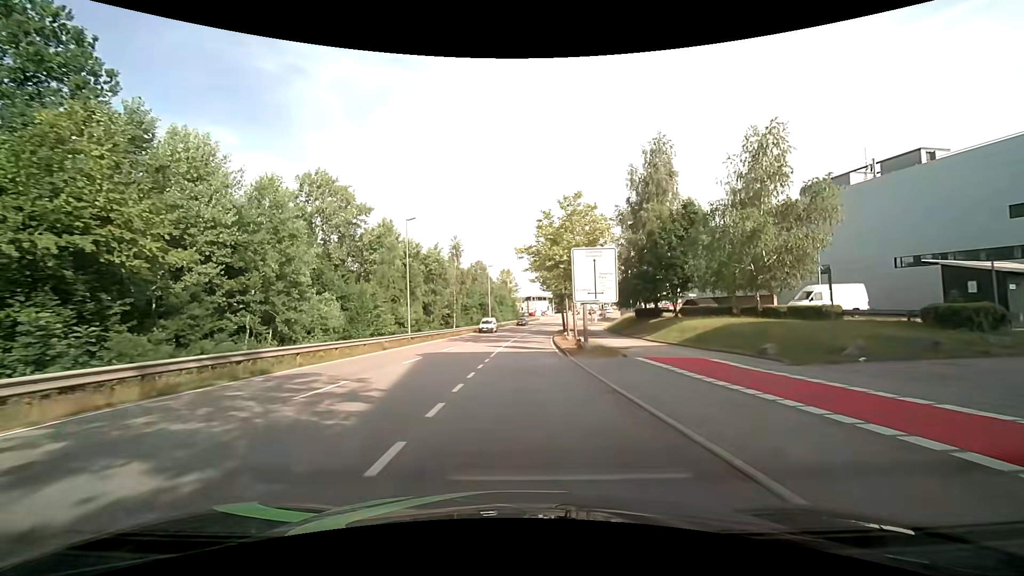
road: secondary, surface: asphalt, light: Day
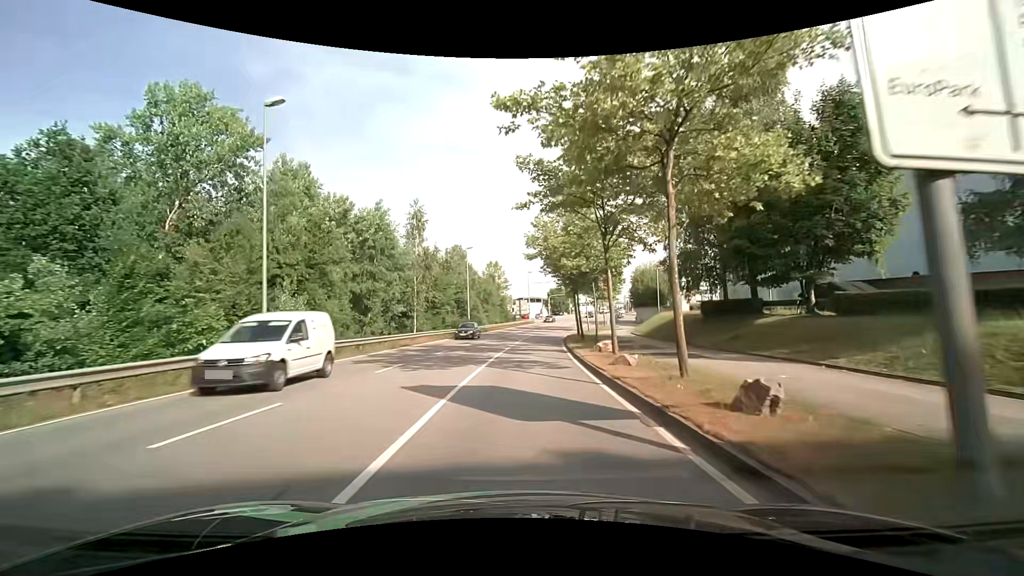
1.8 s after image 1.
(+0.1, +21.8) m; +1°
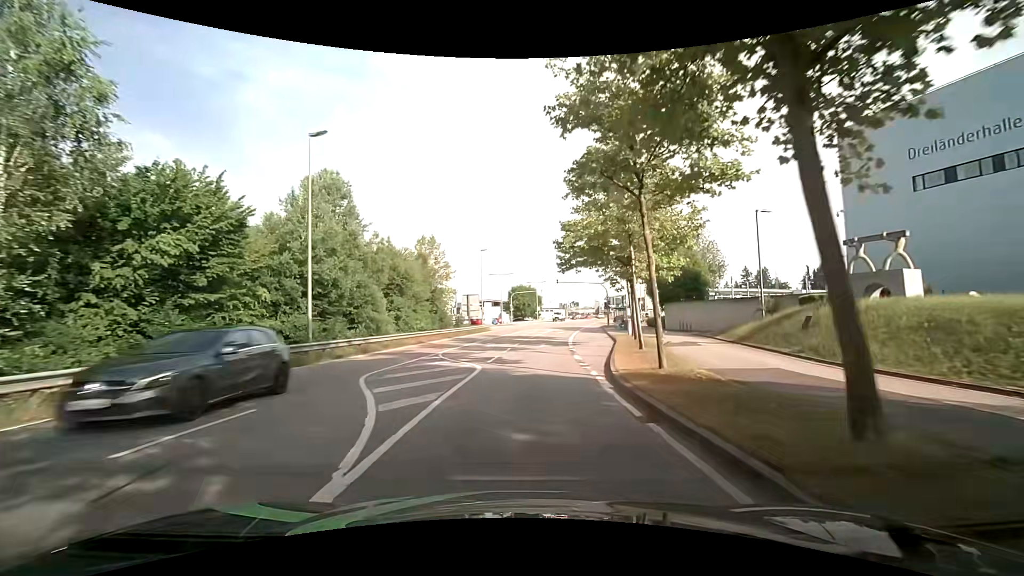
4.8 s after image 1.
(+1.0, +36.2) m; +5°
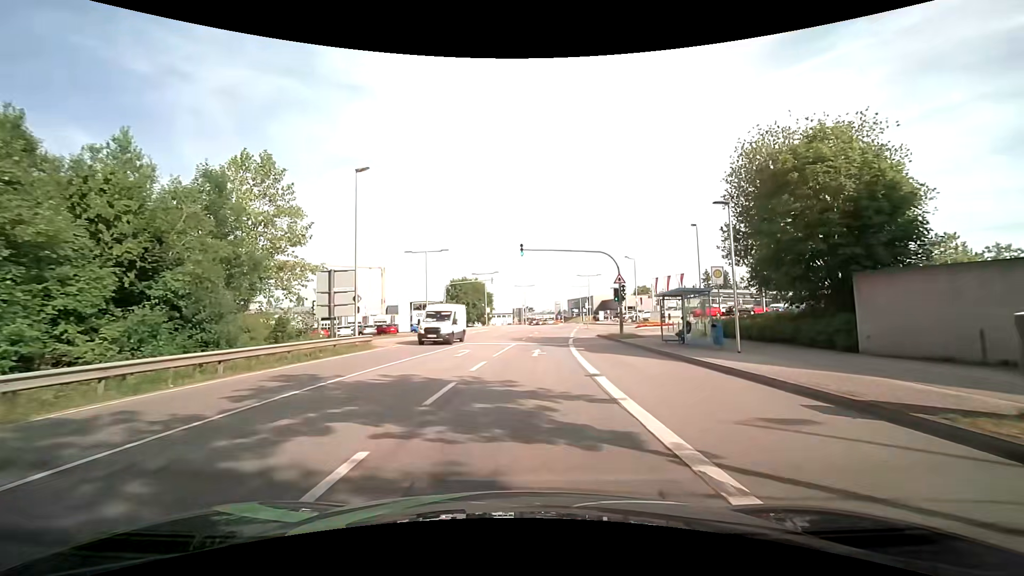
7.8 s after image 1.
(+1.4, +33.4) m; +5°
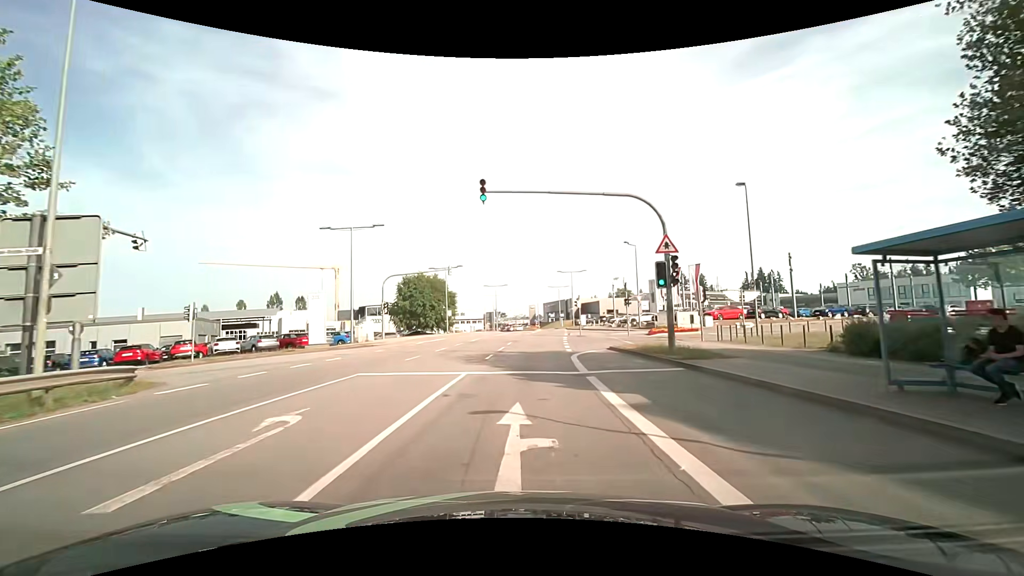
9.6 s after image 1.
(+0.5, +16.2) m; +3°
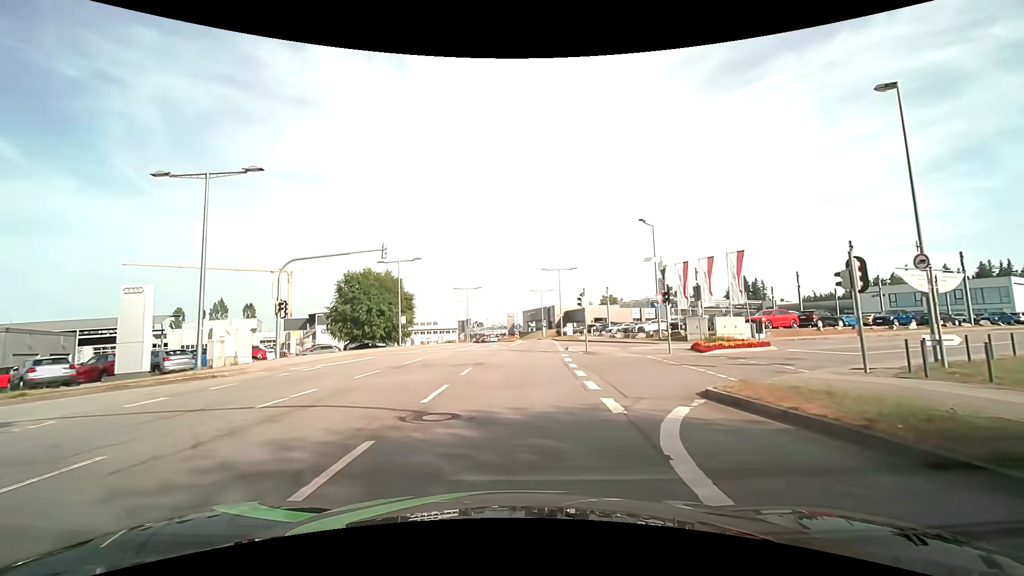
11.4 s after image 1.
(+0.3, +15.4) m; +3°
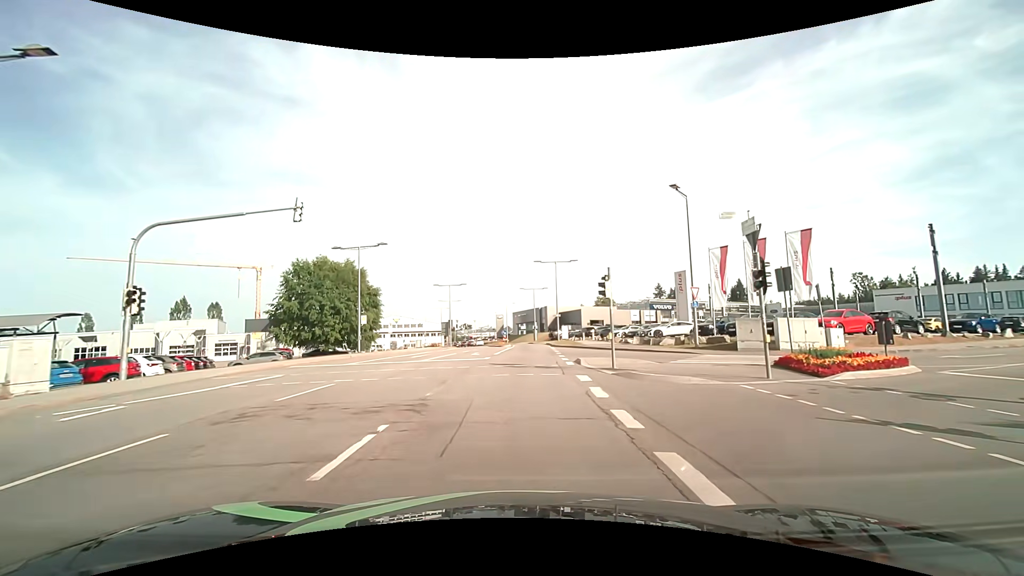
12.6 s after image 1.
(+0.1, +10.1) m; +1°
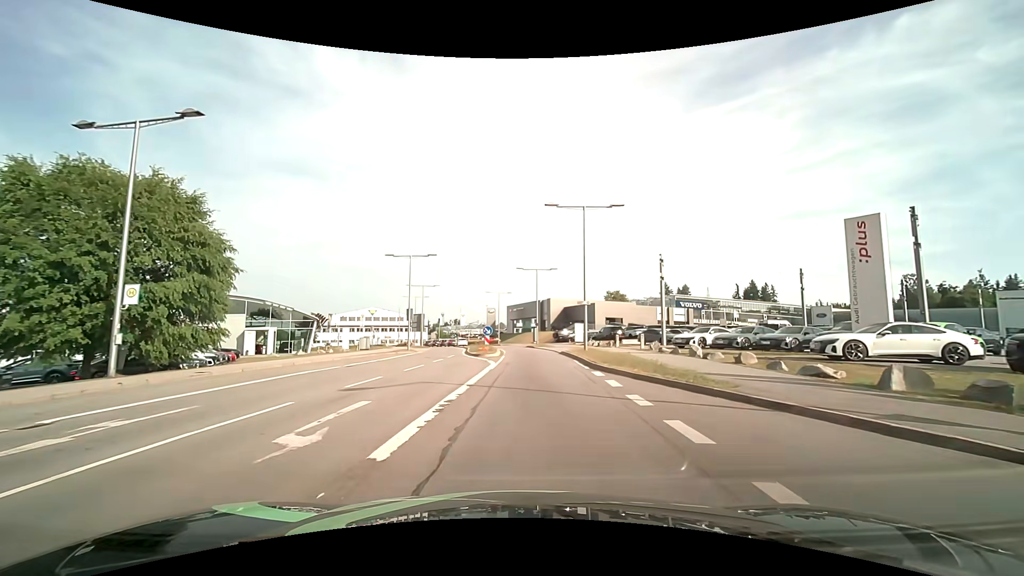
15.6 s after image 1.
(+0.2, +25.1) m; +1°
(0, +10) (0, +20) (+1, +30) (+1, +40) (0, +50) (-1, +60) (-4, +70) (-7, +79) (-10, +88) (-13, +98) m
